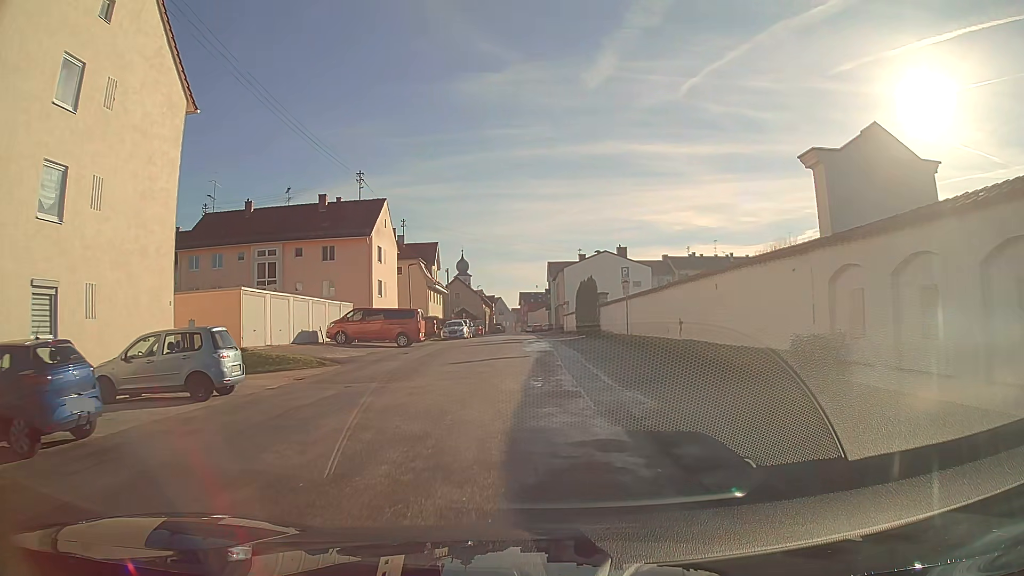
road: residential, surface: asphalt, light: Day
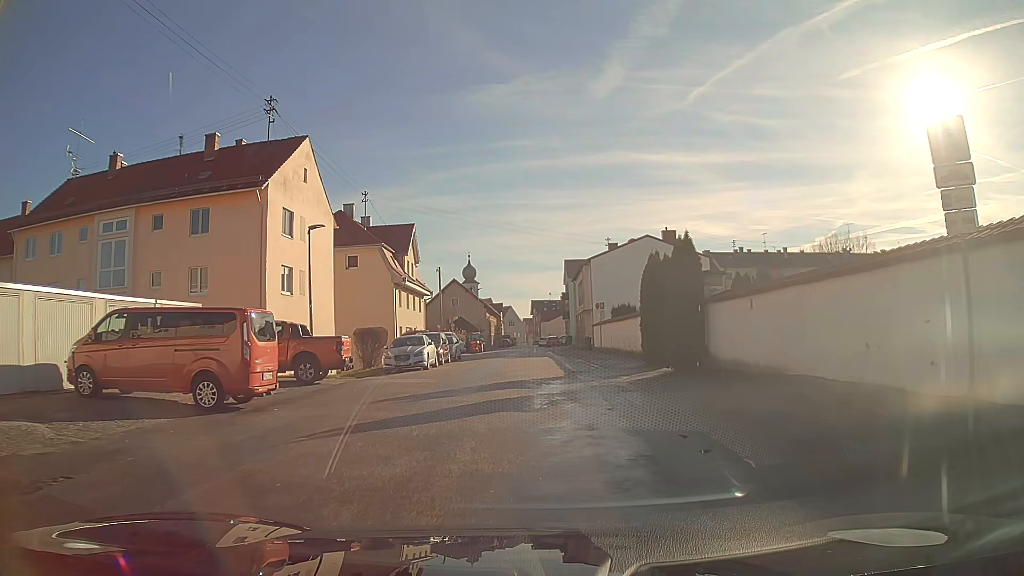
(-0.2, +22.9) m; -1°
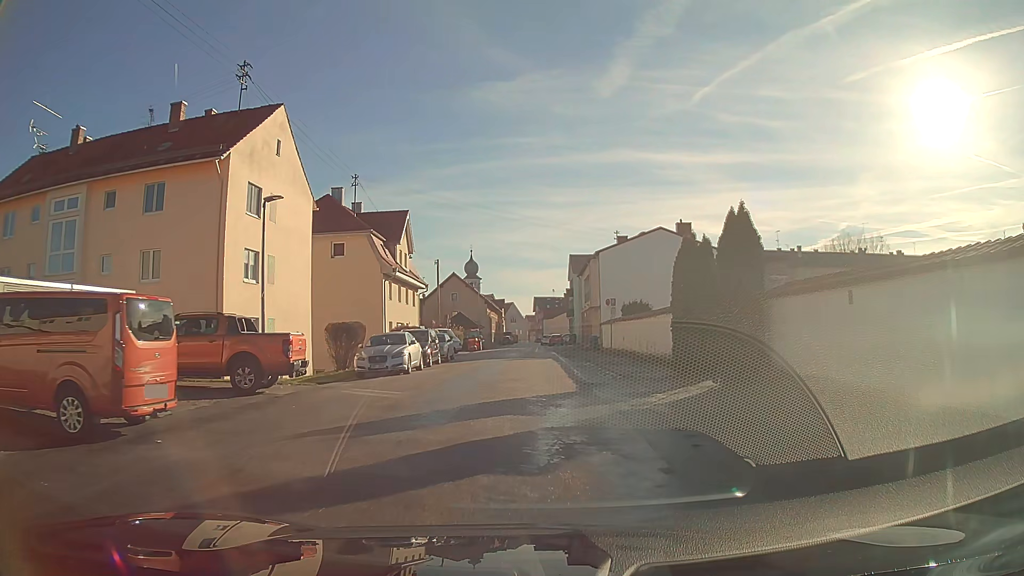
(0.0, +4.5) m; 0°
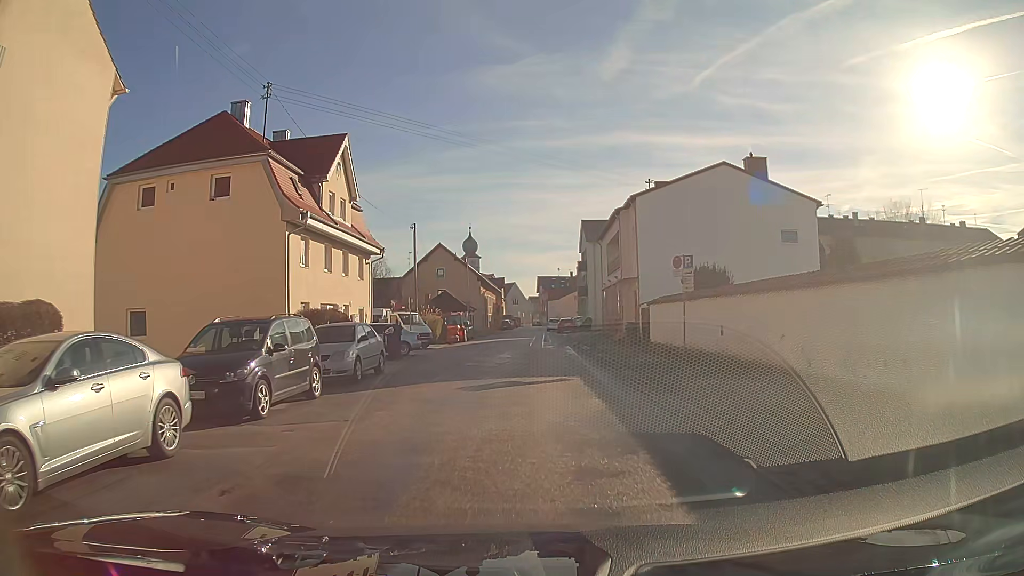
(0.0, +18.4) m; 0°
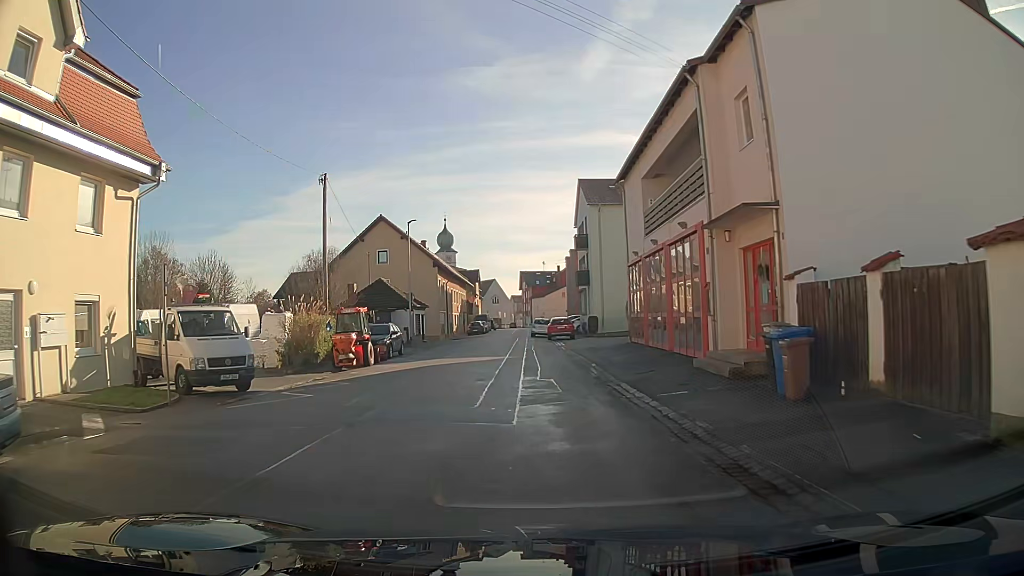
(+0.4, +23.7) m; +1°
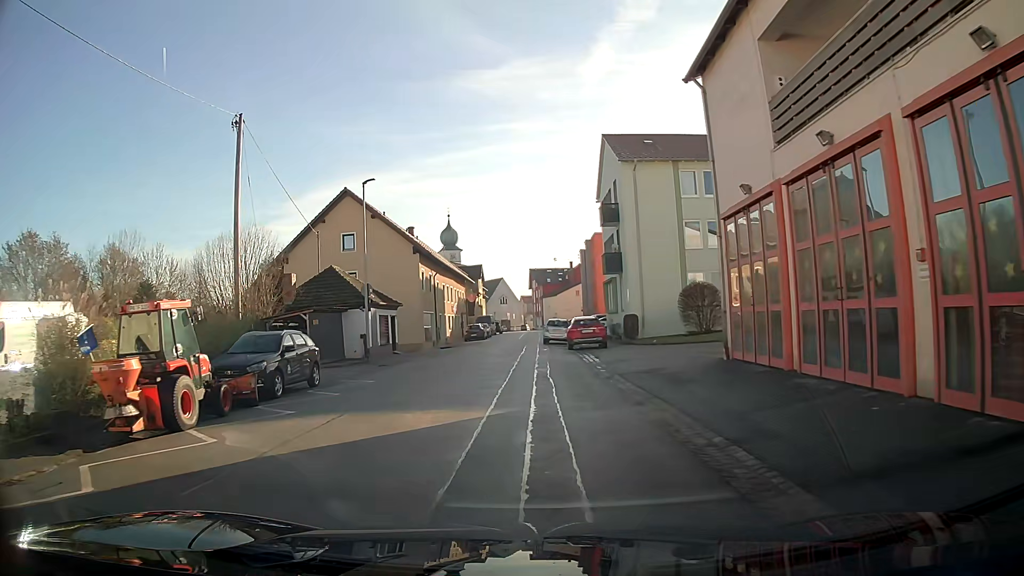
(-0.1, +14.1) m; -1°
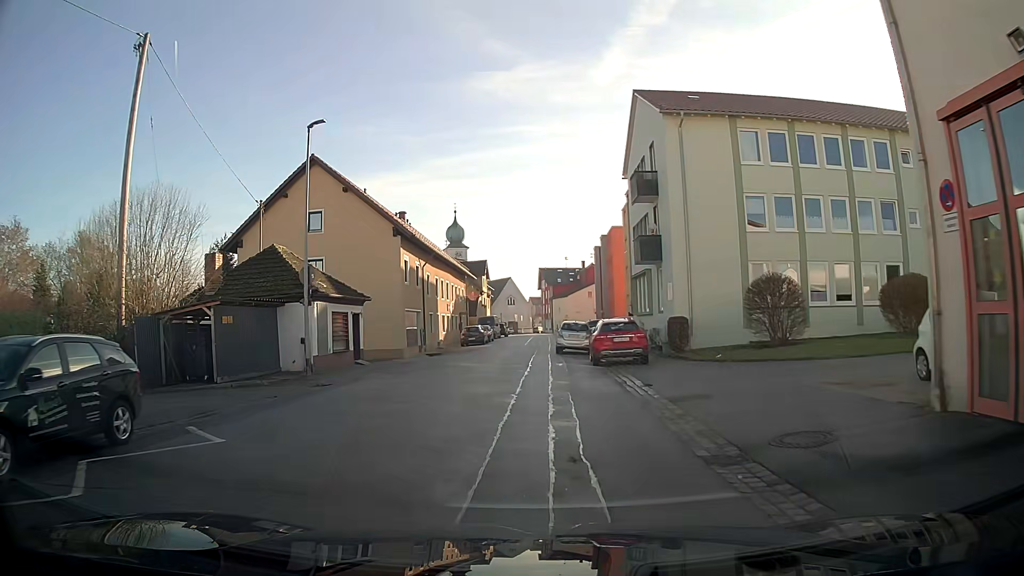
(0.0, +9.3) m; -1°
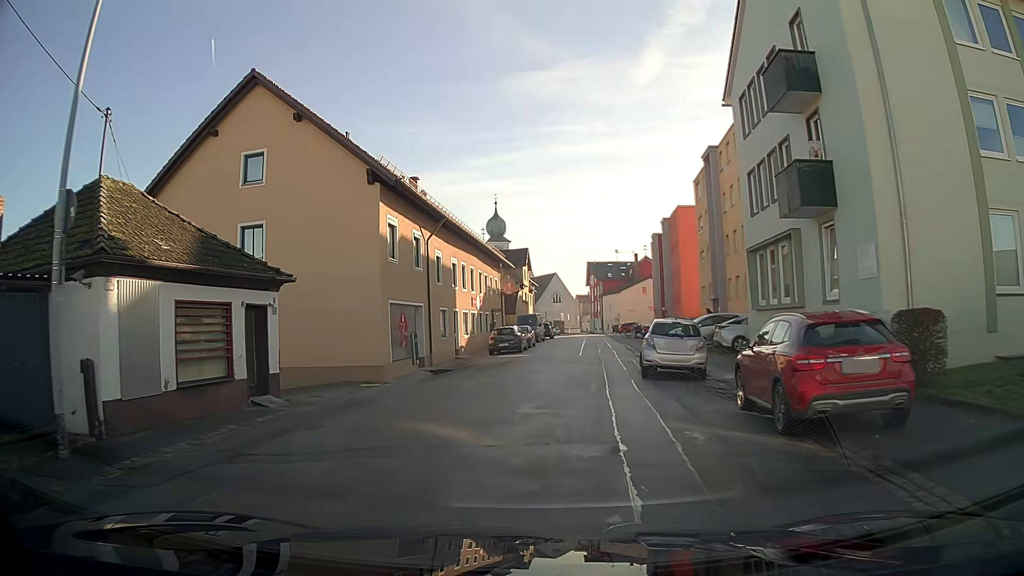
(-0.5, +13.9) m; -4°
(0, +10) (+1, +20) (+2, +30) (+3, +40) (+4, +50) (+5, +60) (+6, +70) (+7, +80) (+8, +90) (+9, +100) m
